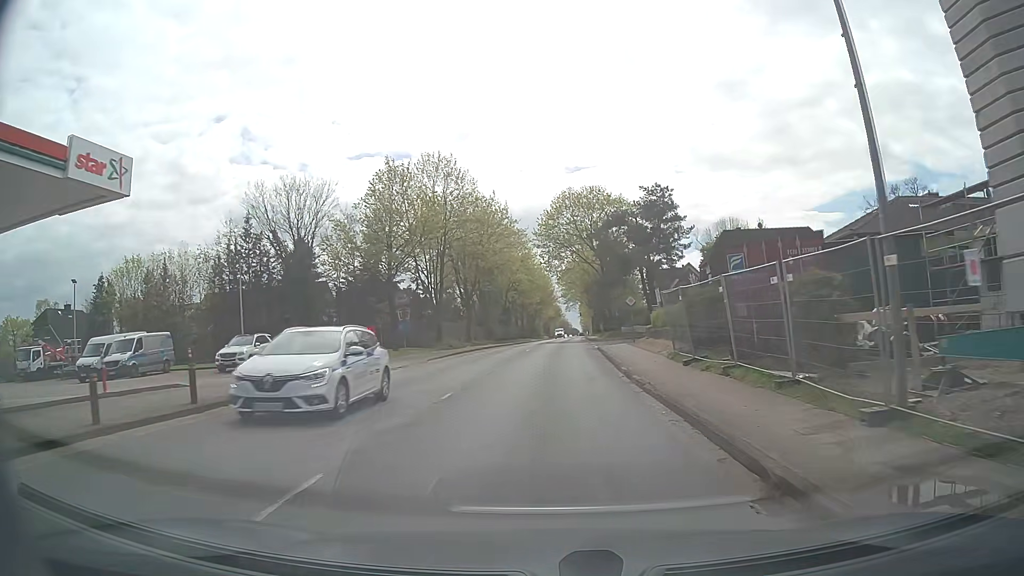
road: secondary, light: Day
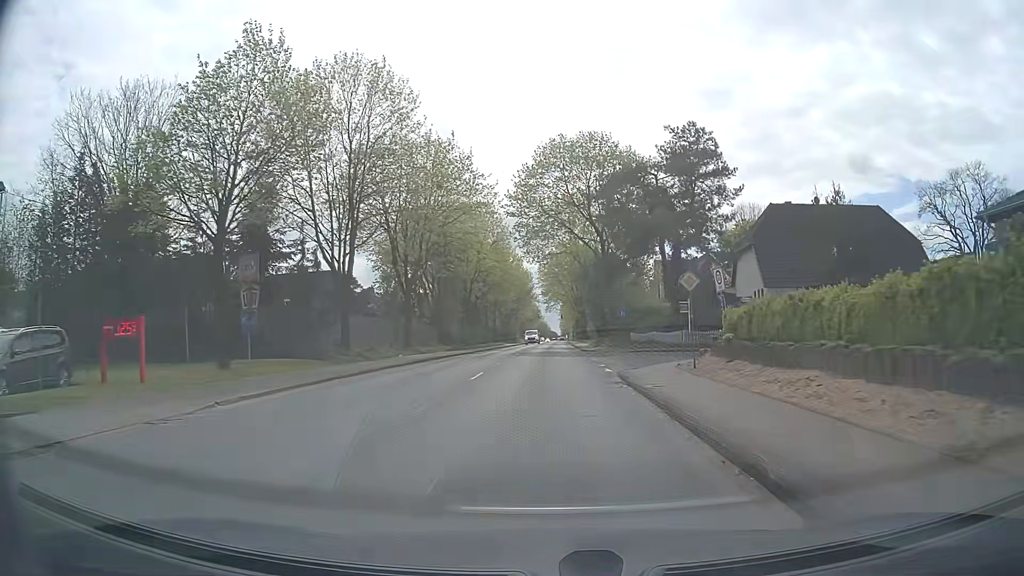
(+0.6, +19.9) m; +2°
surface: asphalt
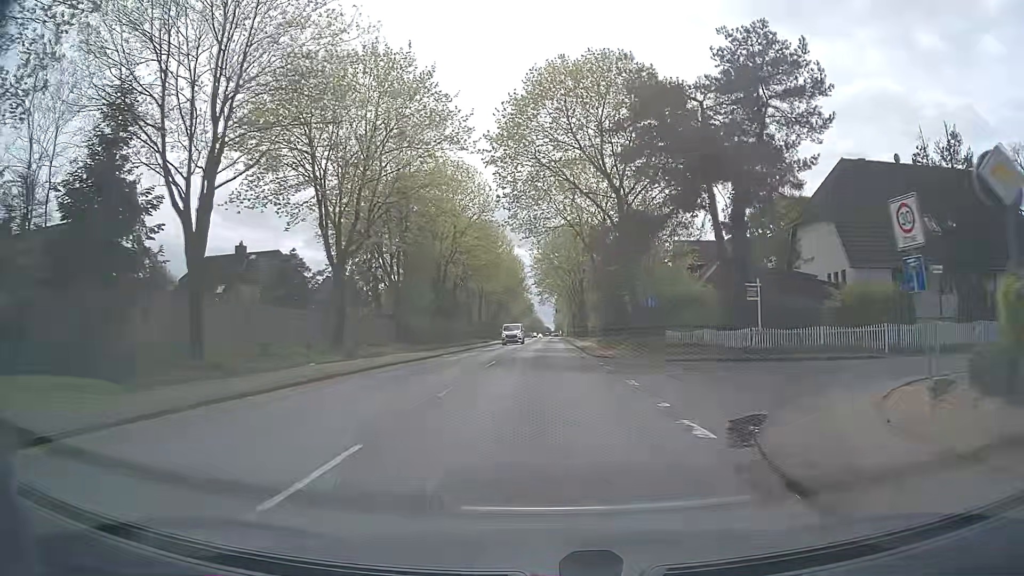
(+0.1, +13.9) m; +1°
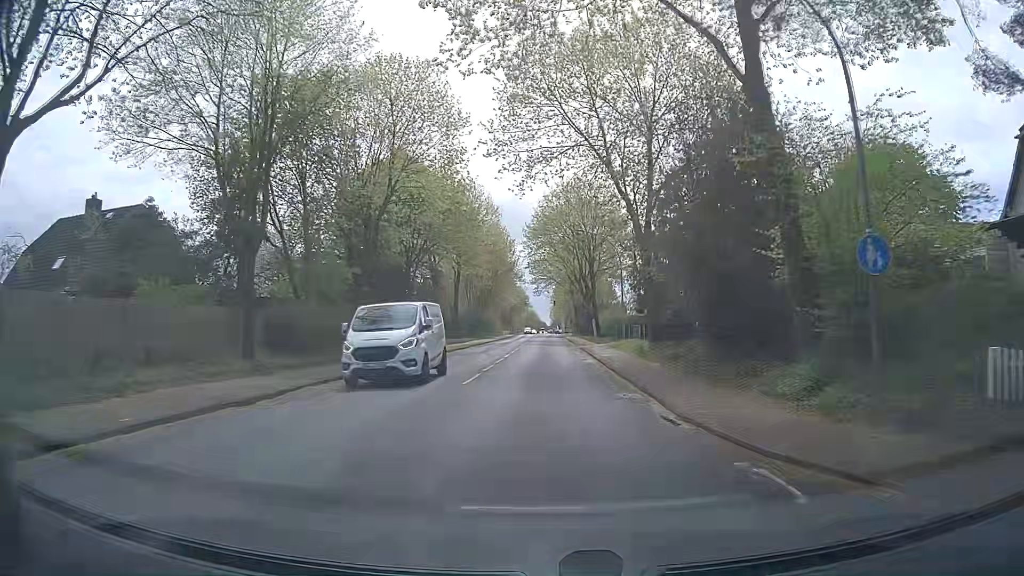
(0.0, +21.6) m; +1°
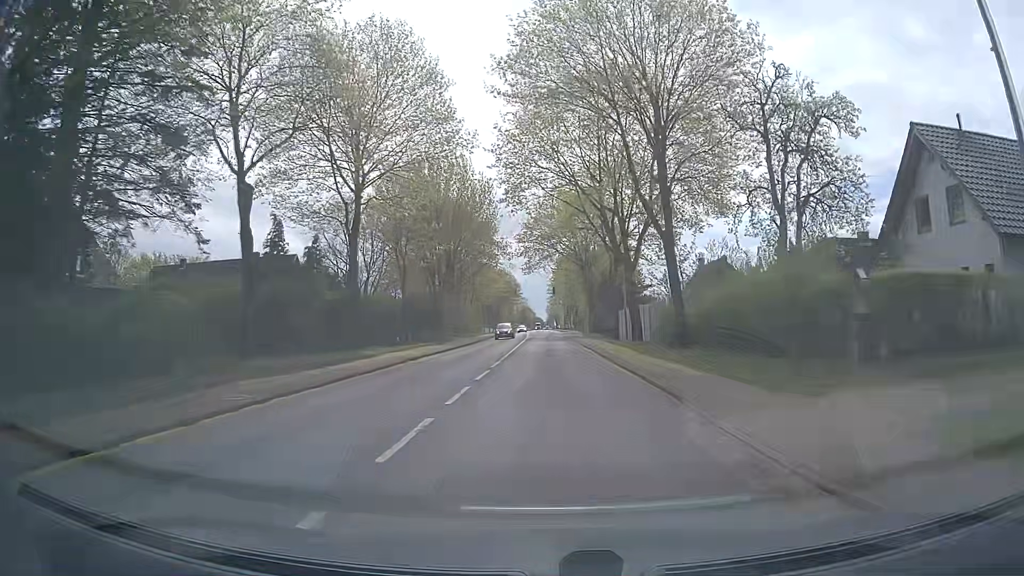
(-0.6, +37.0) m; 0°
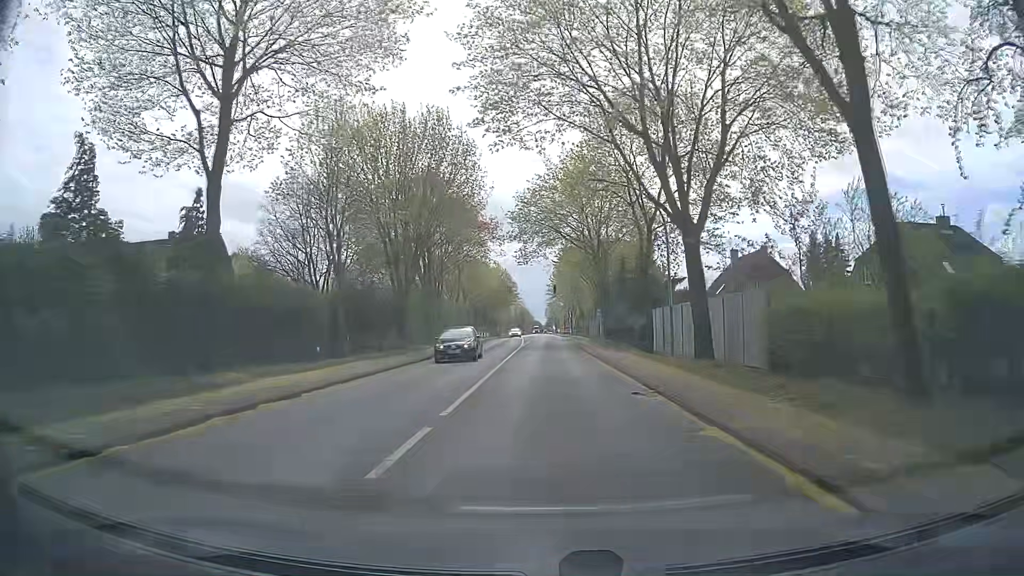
(-0.2, +14.6) m; -1°
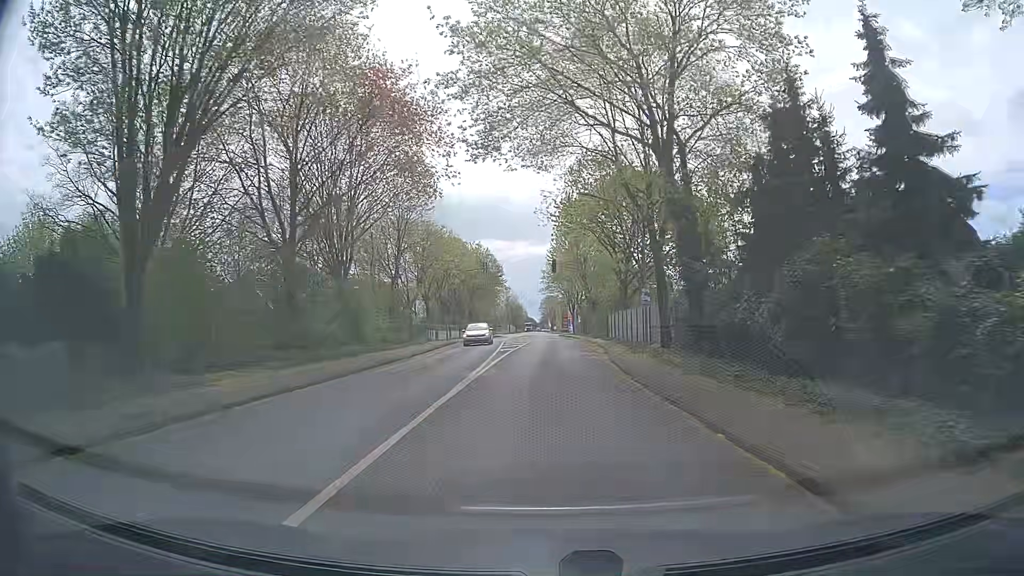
(+0.1, +30.0) m; -1°
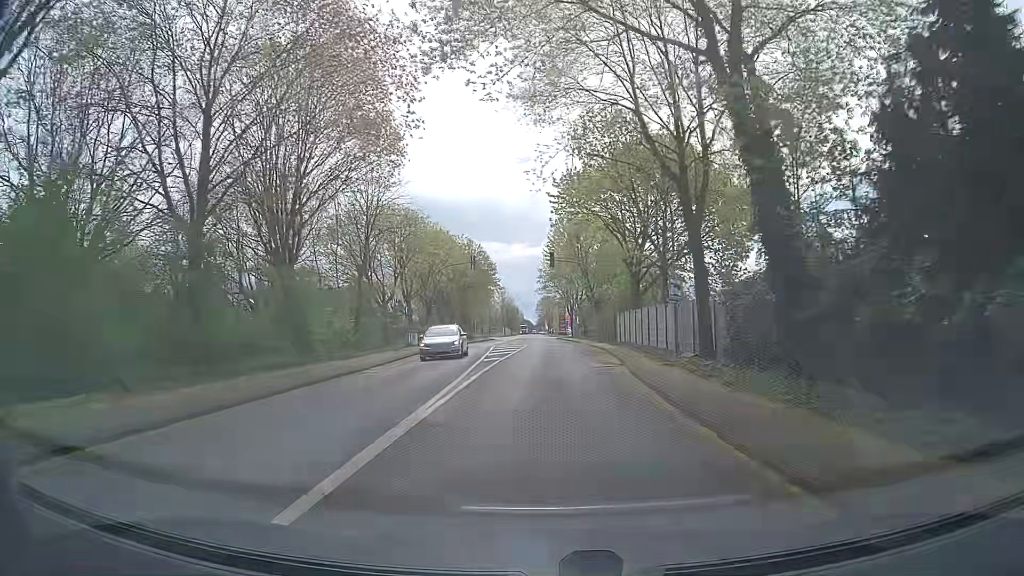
(+0.2, +7.6) m; +1°
(0, +10) (0, +20) (0, +30) (0, +40) (0, +50) (+1, +60) (+1, +70) (0, +80) (0, +90) (0, +100) m
